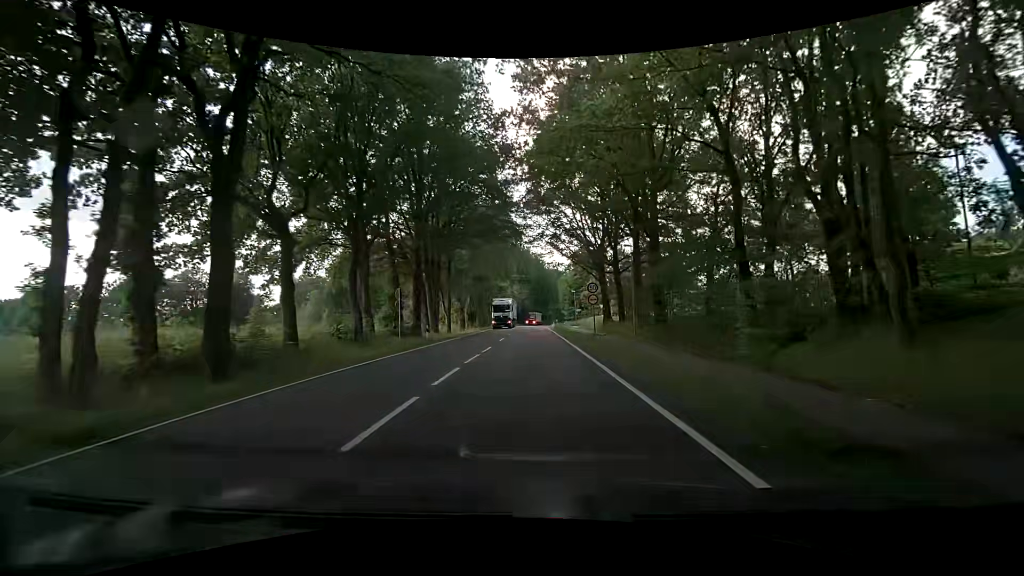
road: primary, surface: asphalt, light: Day
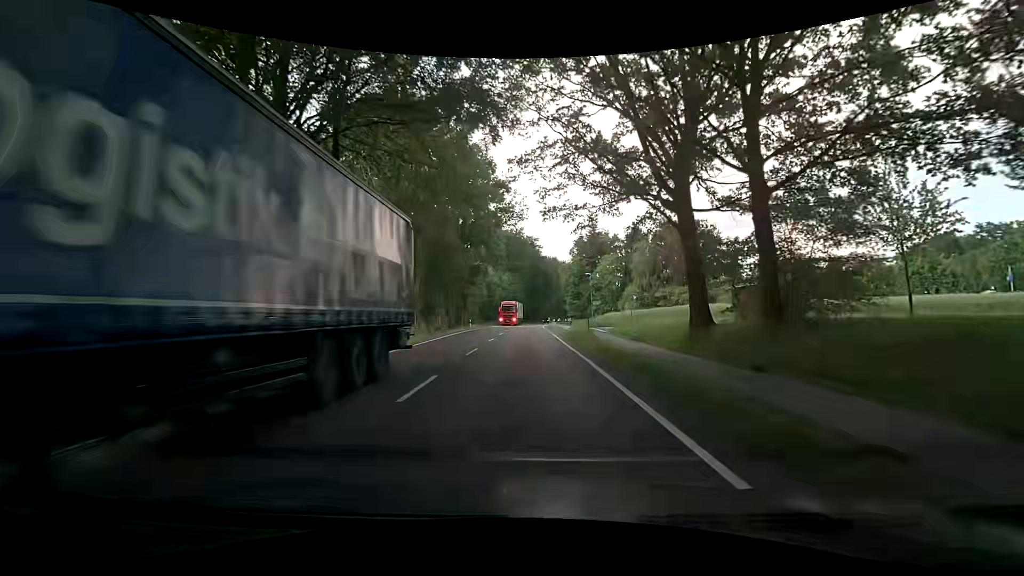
(+0.3, +29.5) m; +1°
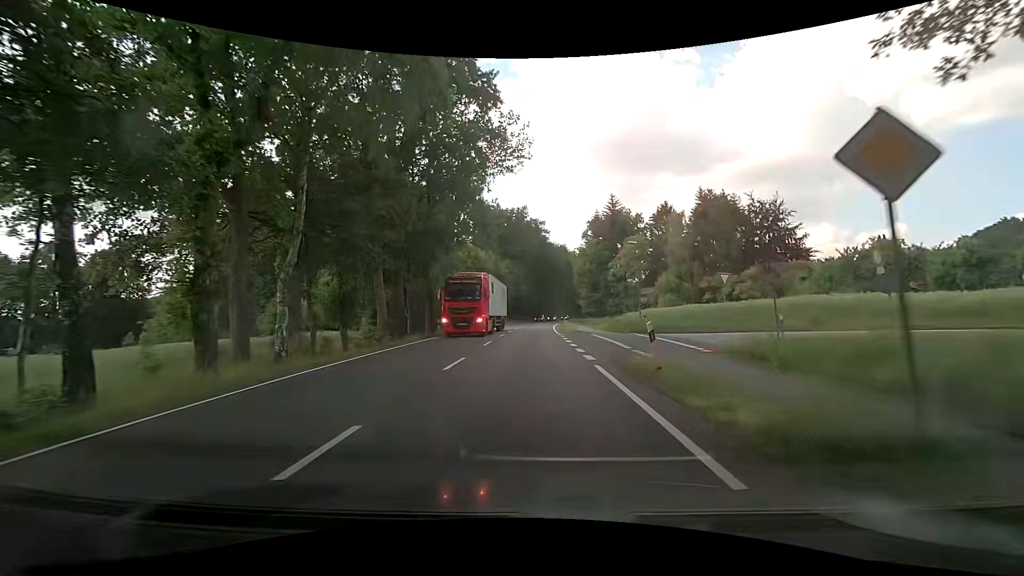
(-0.3, +22.5) m; -1°
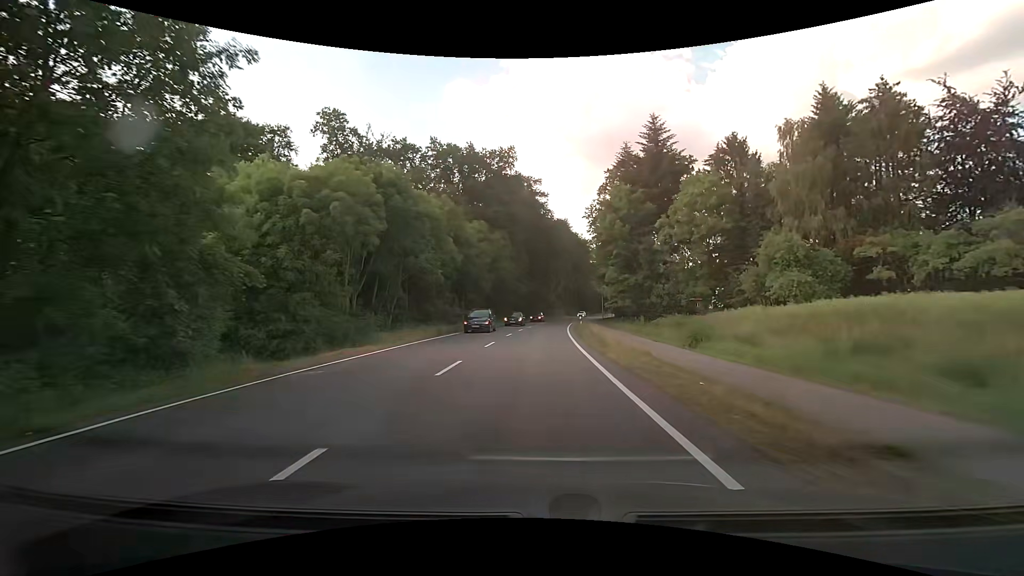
(0.0, +37.2) m; 0°
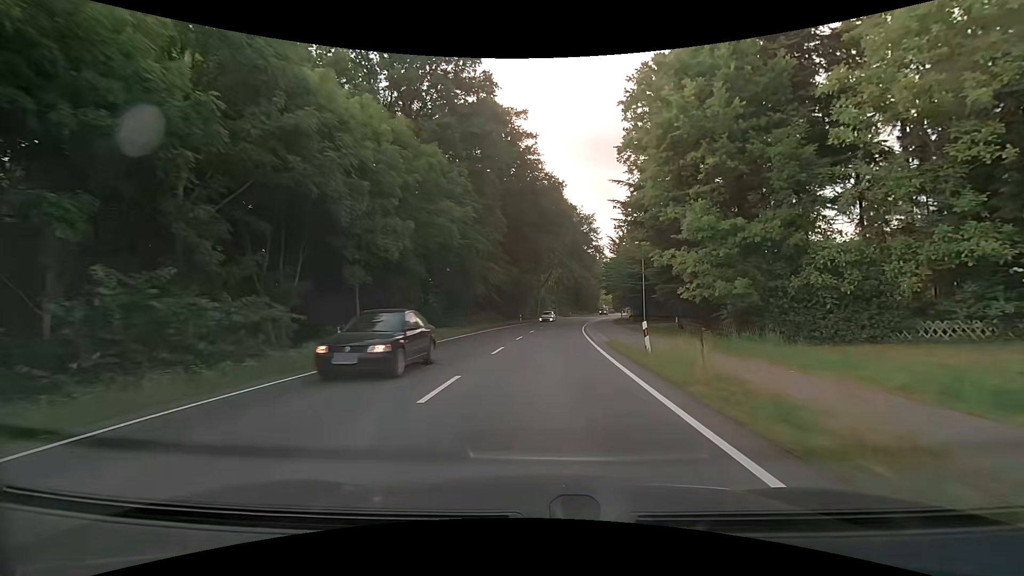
(+0.4, +30.5) m; +2°
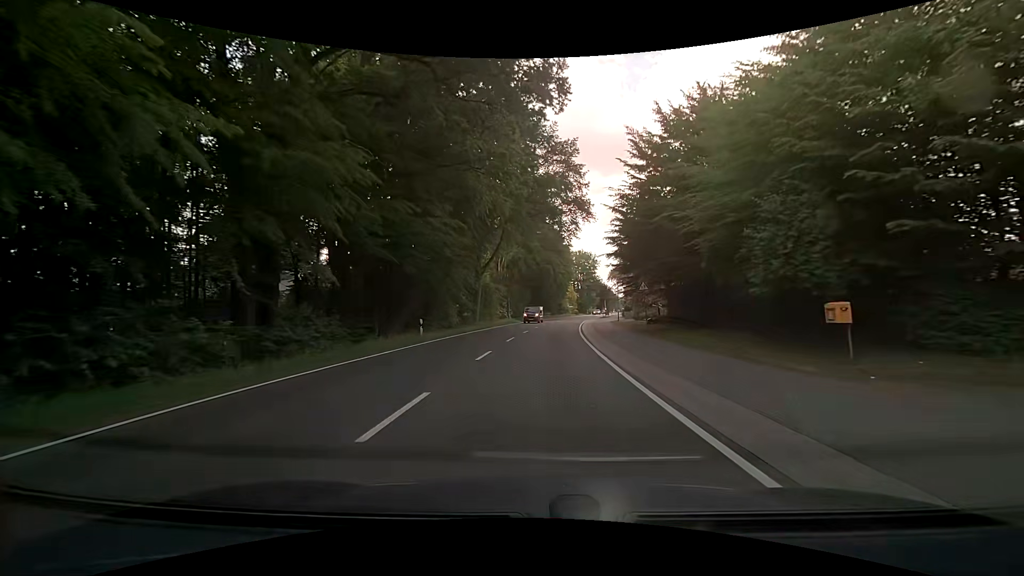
(+1.6, +38.3) m; +7°
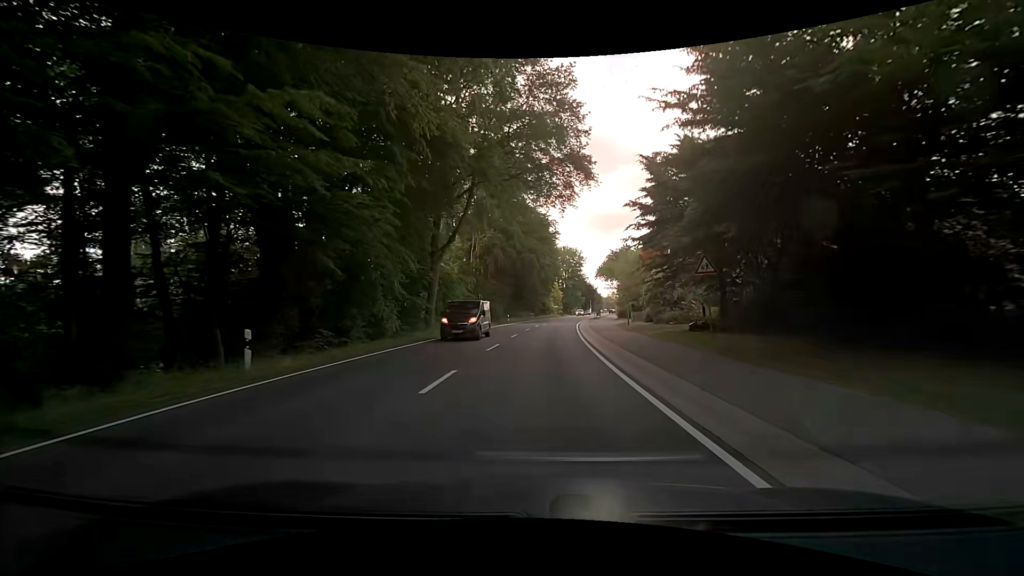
(0.0, +15.0) m; +1°
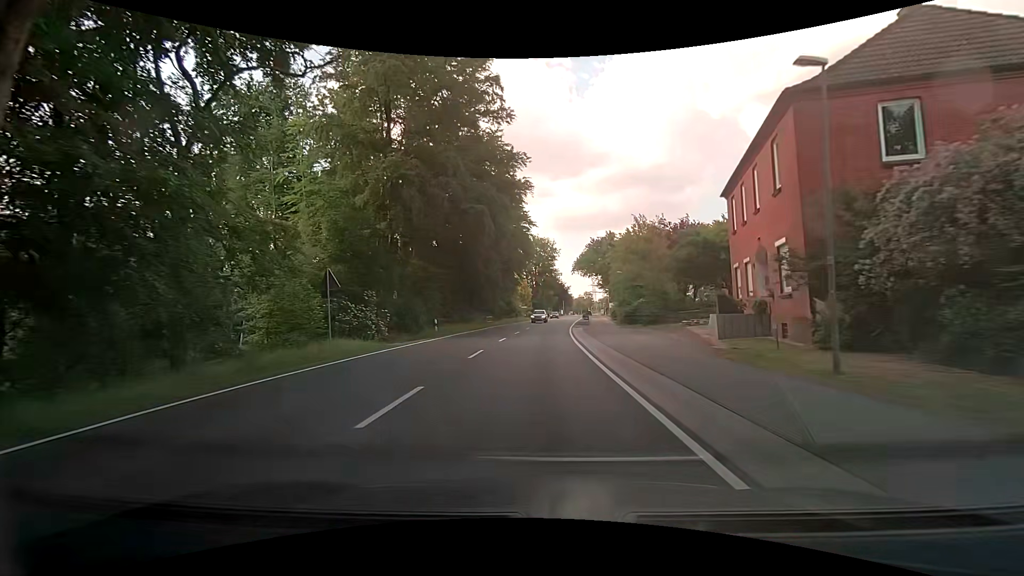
(+1.0, +29.5) m; +4°
(0, +10) (0, +20) (0, +30) (+1, +40) (+2, +50) (+2, +60) (+3, +70) (+4, +80) (+5, +90) (+6, +100) m
